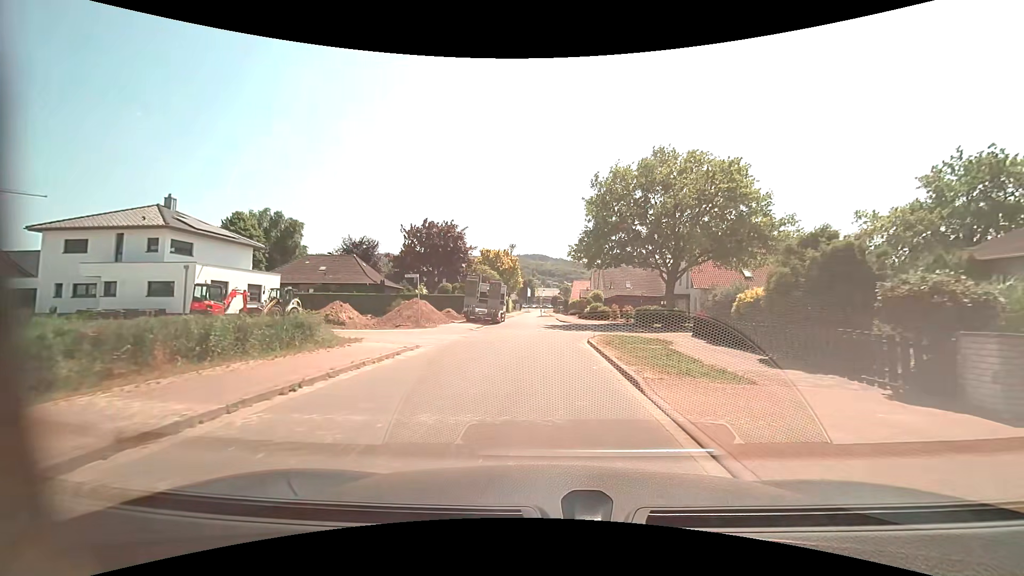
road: residential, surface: asphalt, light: Day
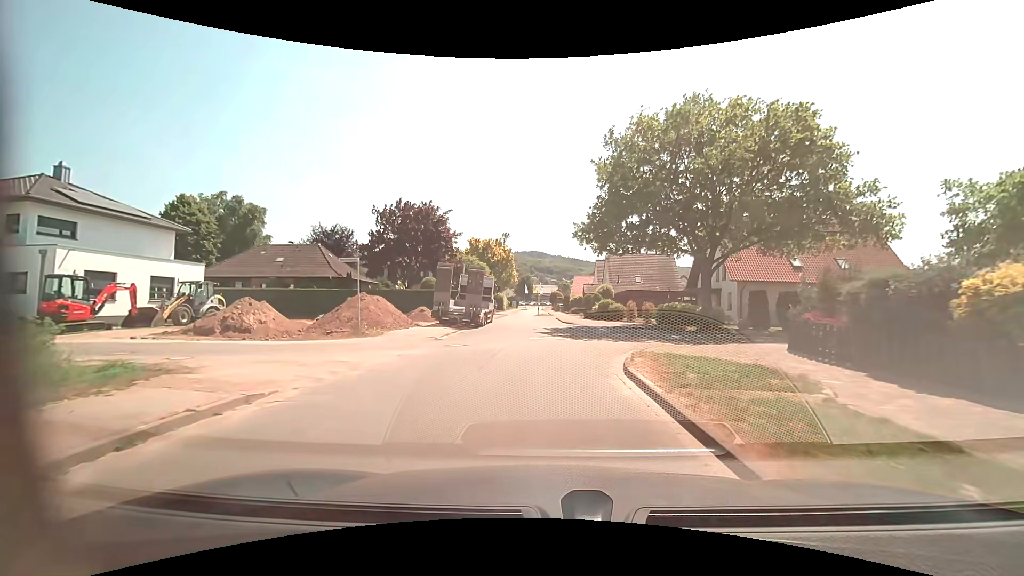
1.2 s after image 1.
(-0.1, +8.9) m; 0°
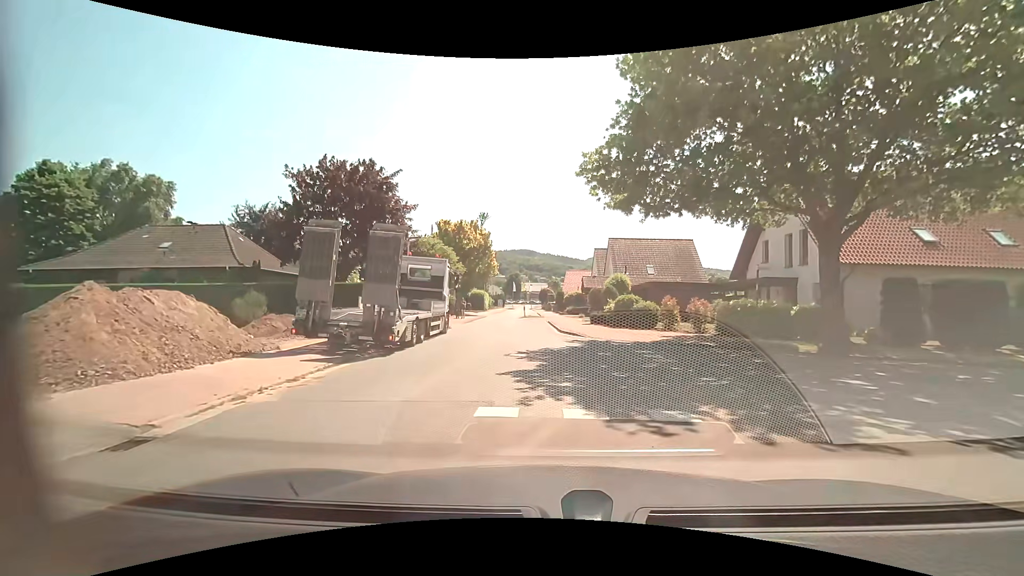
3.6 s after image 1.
(+0.1, +13.0) m; +1°
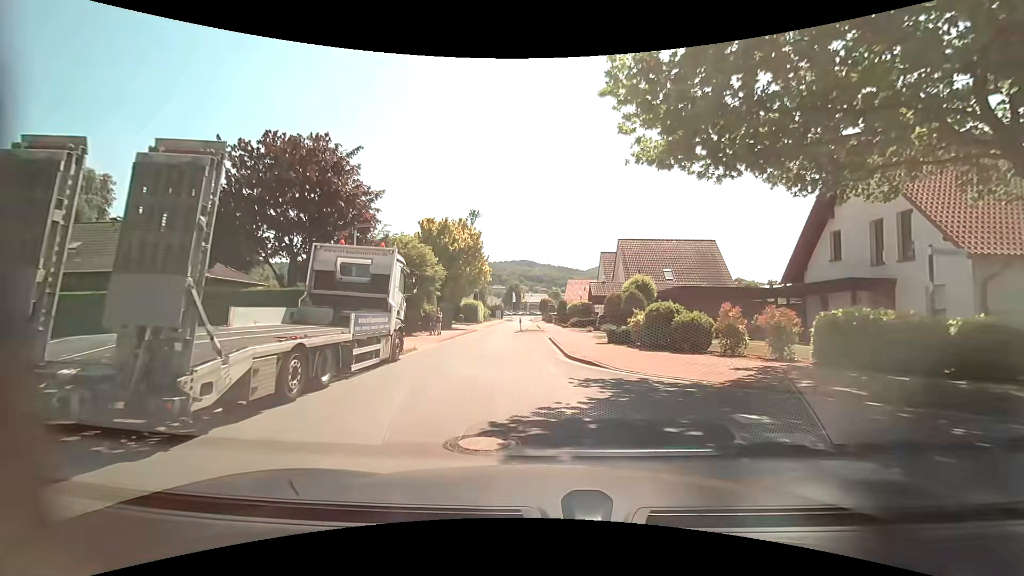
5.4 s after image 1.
(0.0, +7.3) m; 0°
(0, +10) (-1, +20) (-3, +30) (-3, +40) (-3, +50) (-3, +60) (-3, +70) (-3, +80) (-3, +90) (-4, +100) m
